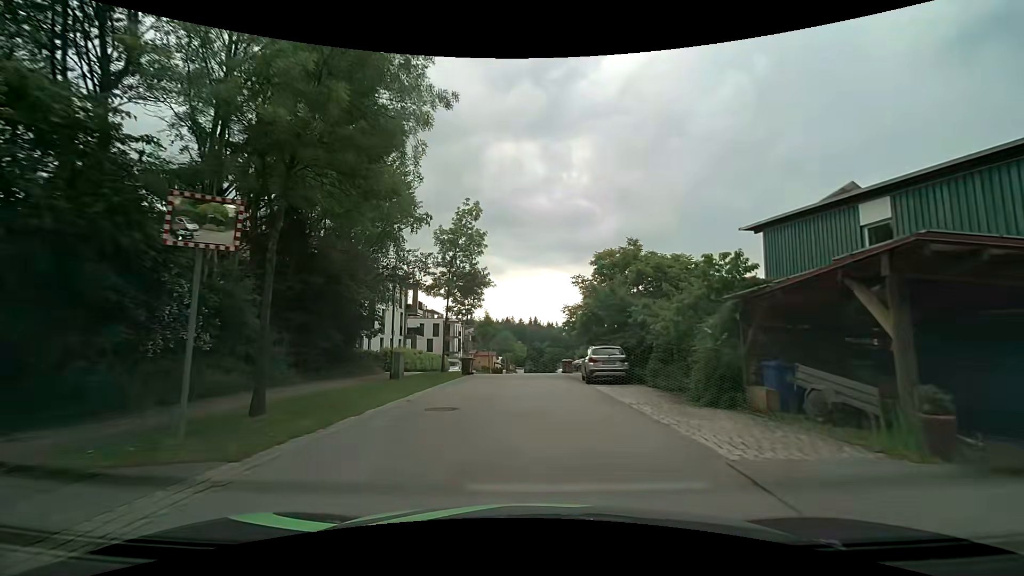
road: residential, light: Day
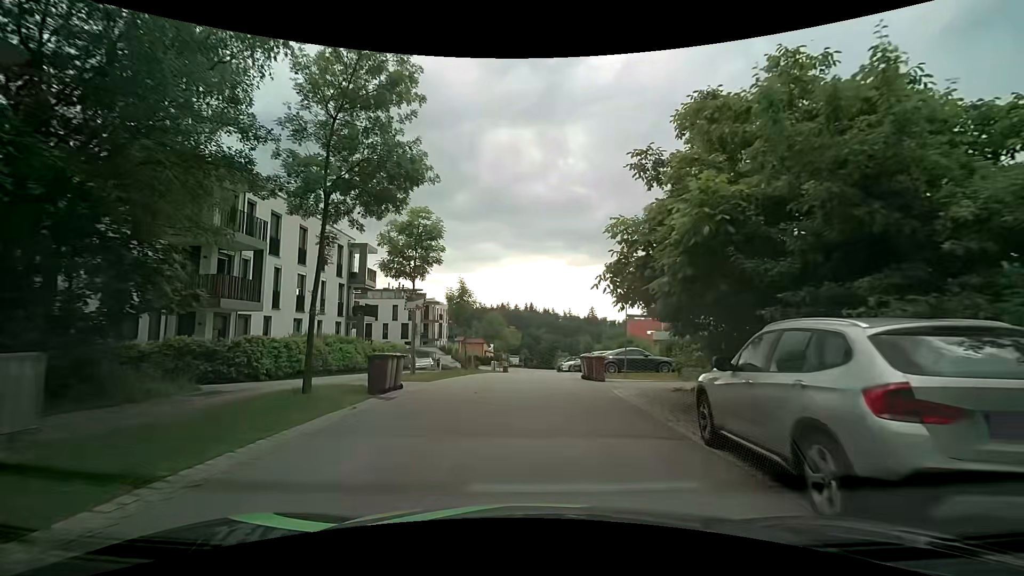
(+0.2, +16.7) m; +2°
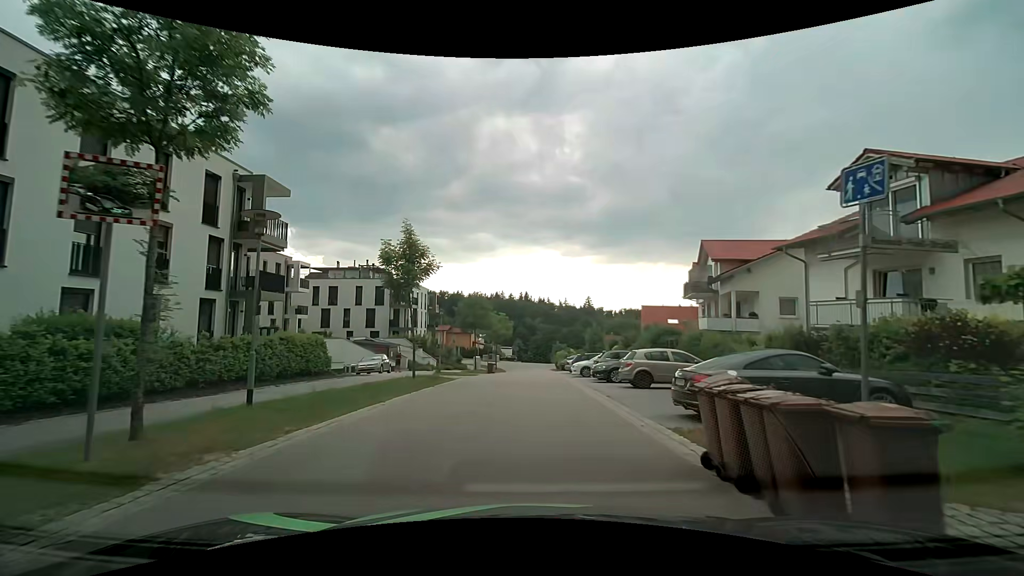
(-0.2, +15.0) m; -1°
(0, +10) (0, +20) (0, +30) (+1, +40) (+1, +50) (+2, +60) (+2, +70) (+2, +80) (+4, +90) (+12, +95) m
